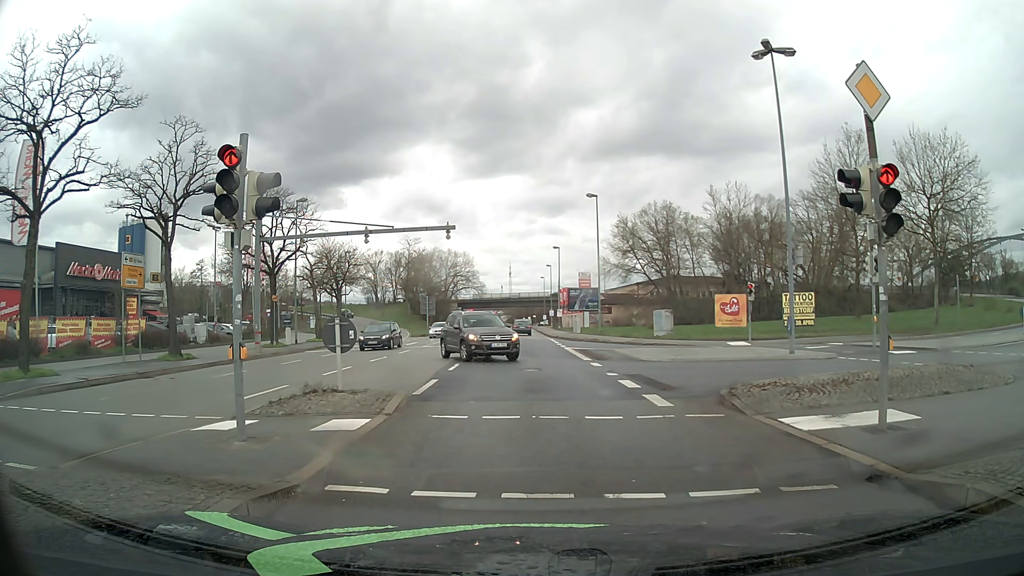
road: primary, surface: asphalt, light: Day
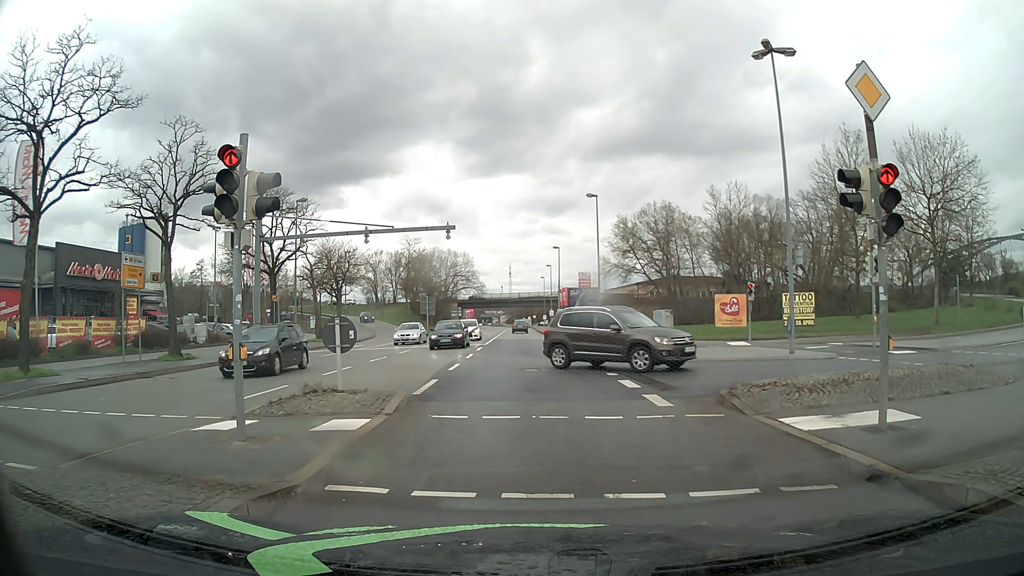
(0.0, 0.0) m; 0°
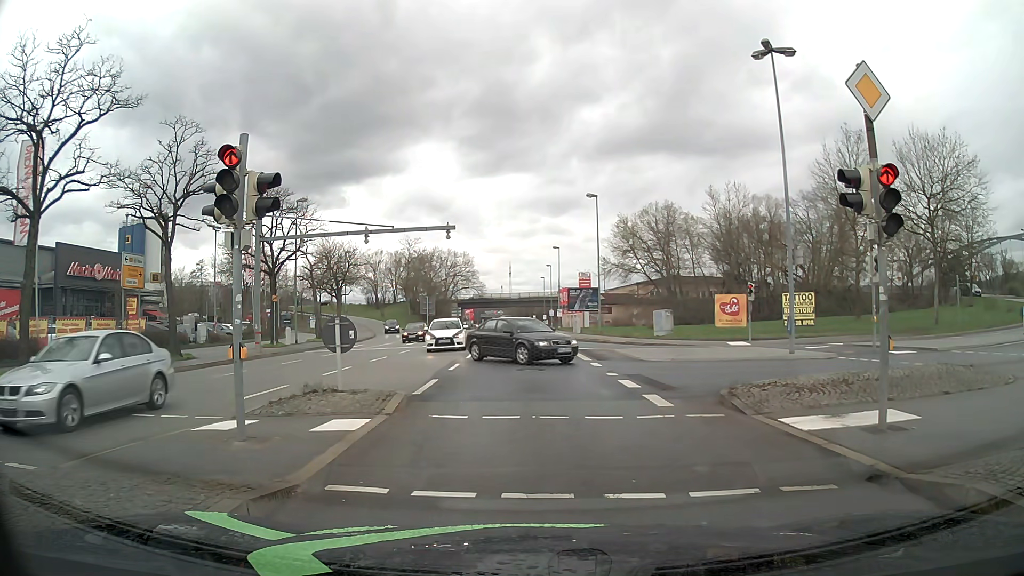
(0.0, 0.0) m; 0°
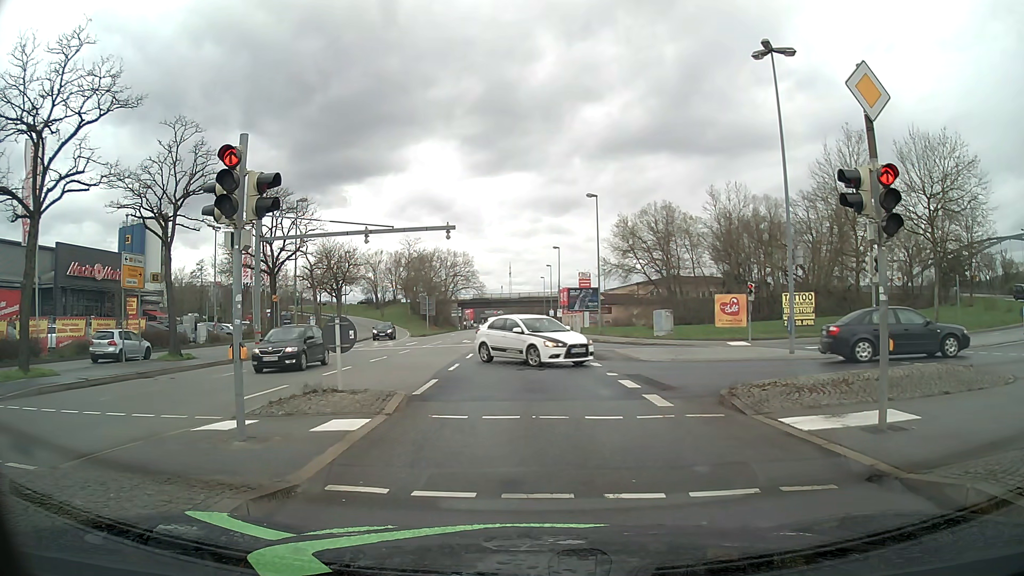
(0.0, 0.0) m; 0°
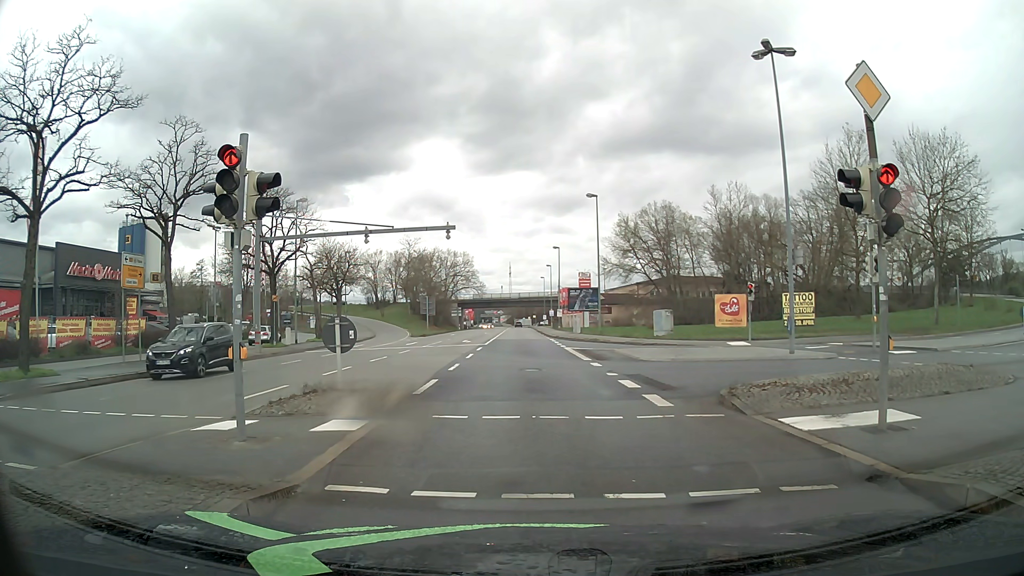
(0.0, 0.0) m; 0°
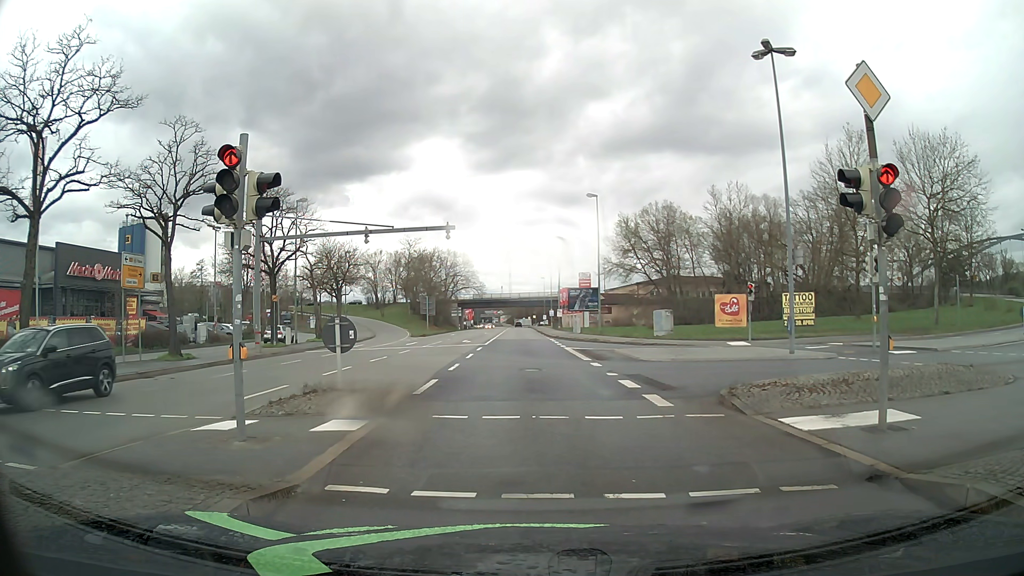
(0.0, 0.0) m; 0°
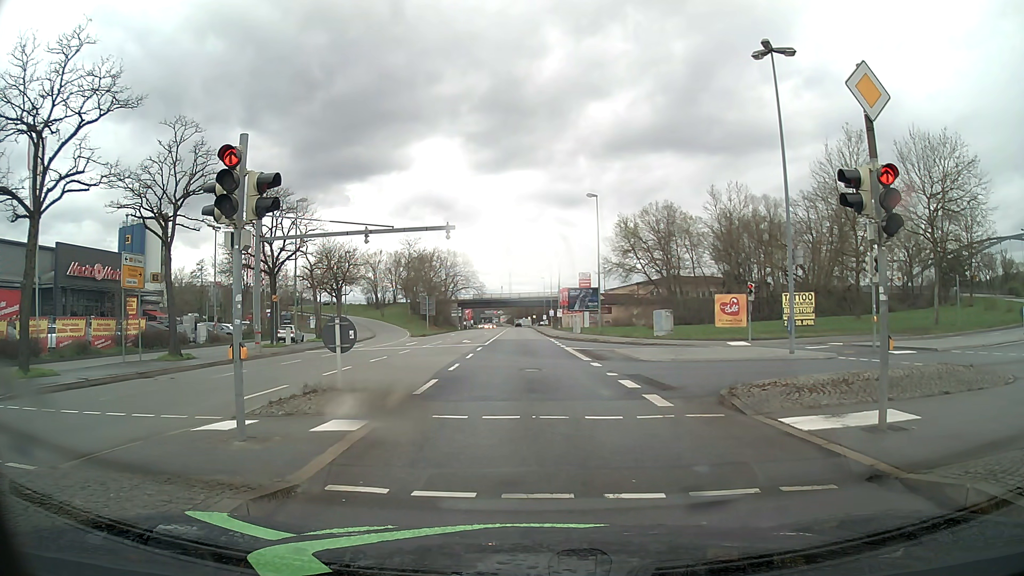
(0.0, 0.0) m; 0°
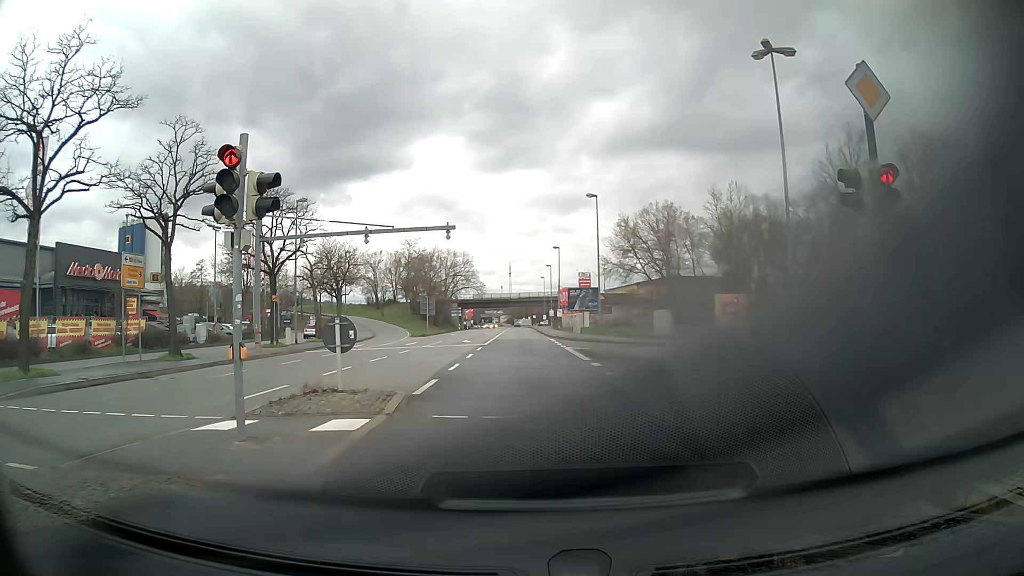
(0.0, 0.0) m; 0°
(0, +10) (0, +20) (0, +30) (-1, +40) (-1, +50) (-1, +60) (-1, +70) (-1, +80) (-1, +90) (-2, +100) m
